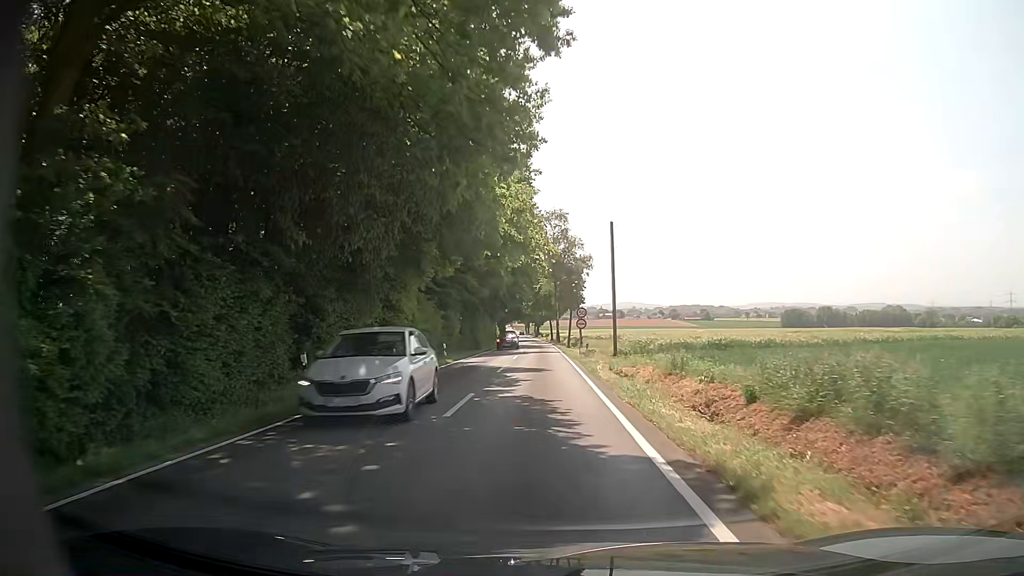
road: tertiary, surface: asphalt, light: Day
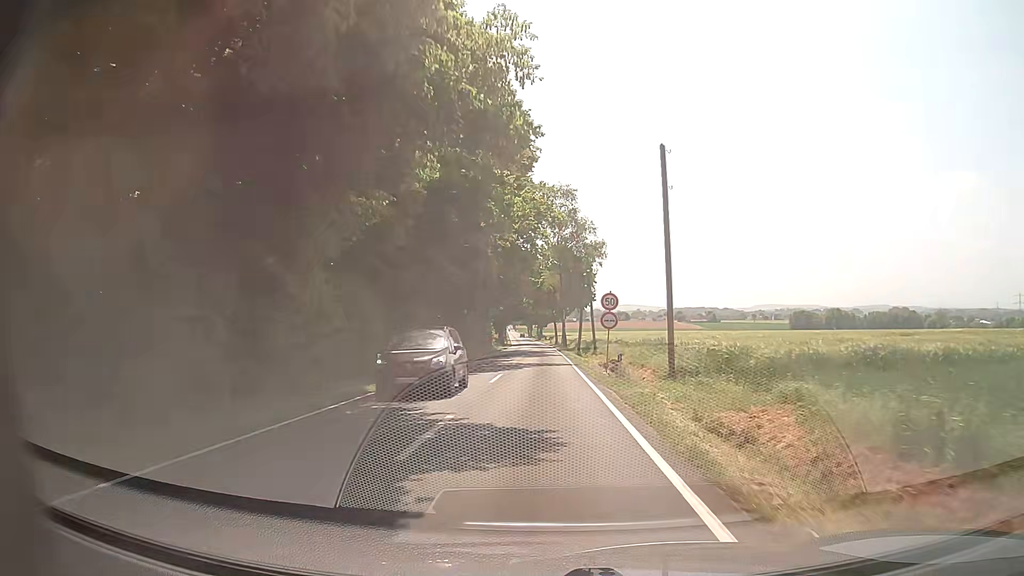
(-0.2, +15.5) m; -1°
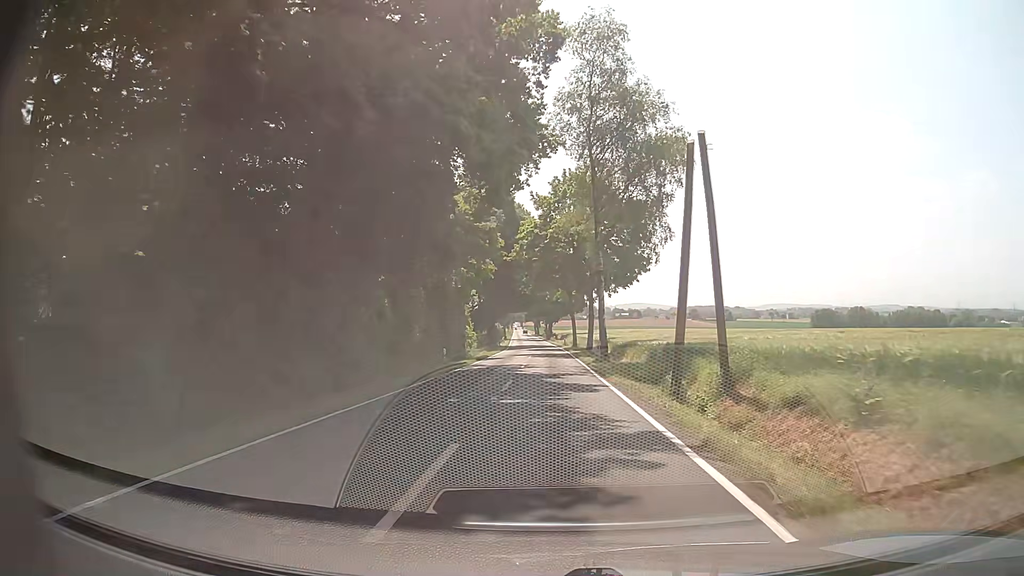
(-0.2, +38.8) m; 0°
(0, +10) (0, +20) (0, +30) (0, +40) (0, +50) (0, +60) (0, +70) (-1, +80) (-1, +90) (-2, +100) m
